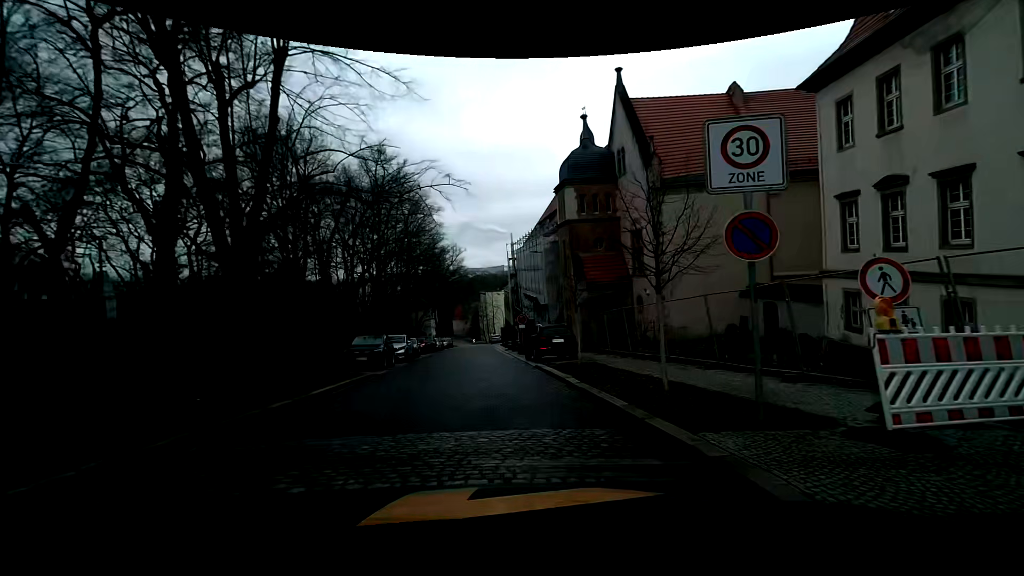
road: residential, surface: asphalt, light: Day
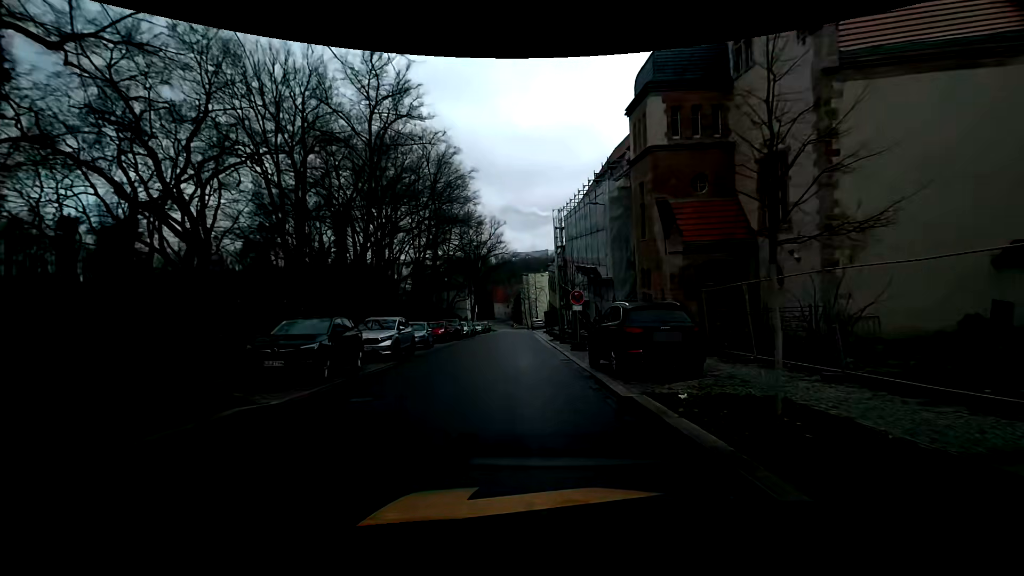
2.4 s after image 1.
(-0.7, +11.2) m; -5°
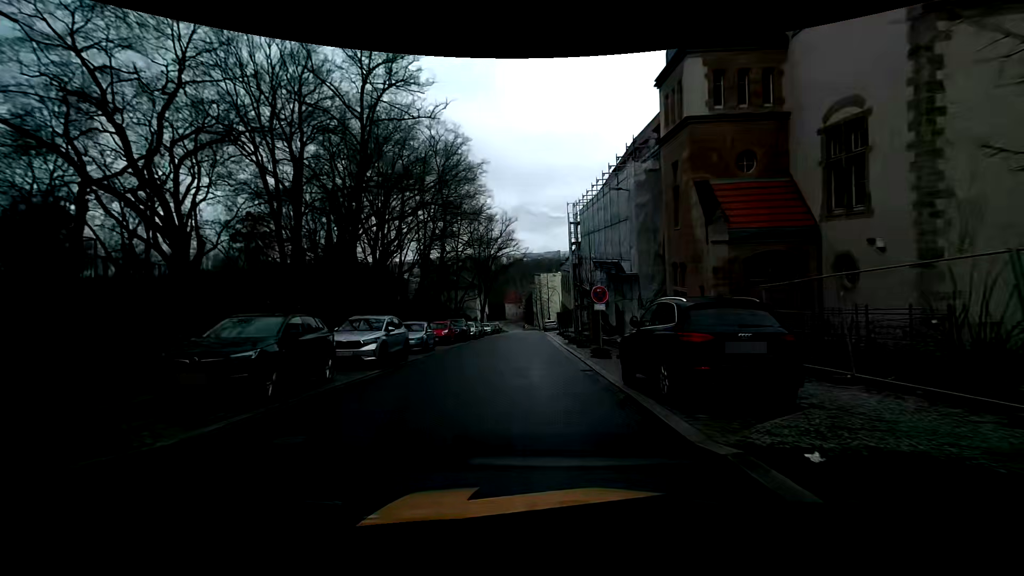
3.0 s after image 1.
(-0.1, +3.2) m; -1°
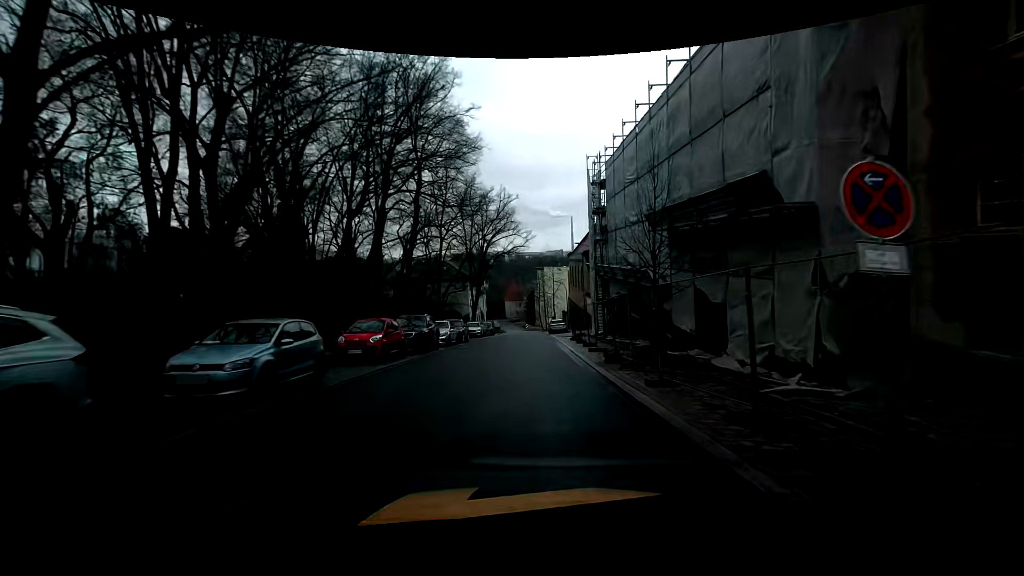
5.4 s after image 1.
(-0.4, +14.0) m; 0°
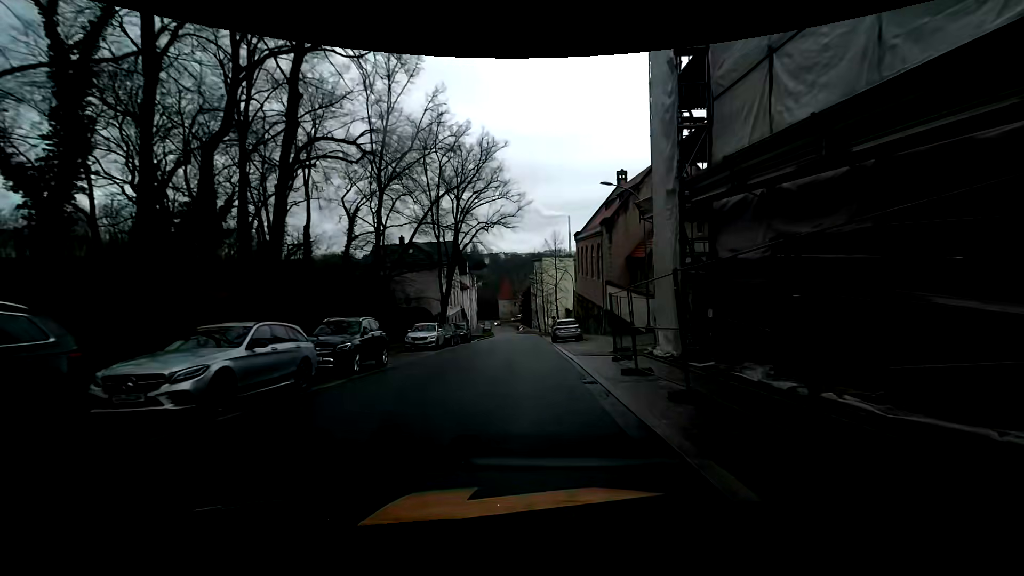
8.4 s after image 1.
(-0.6, +19.8) m; -1°
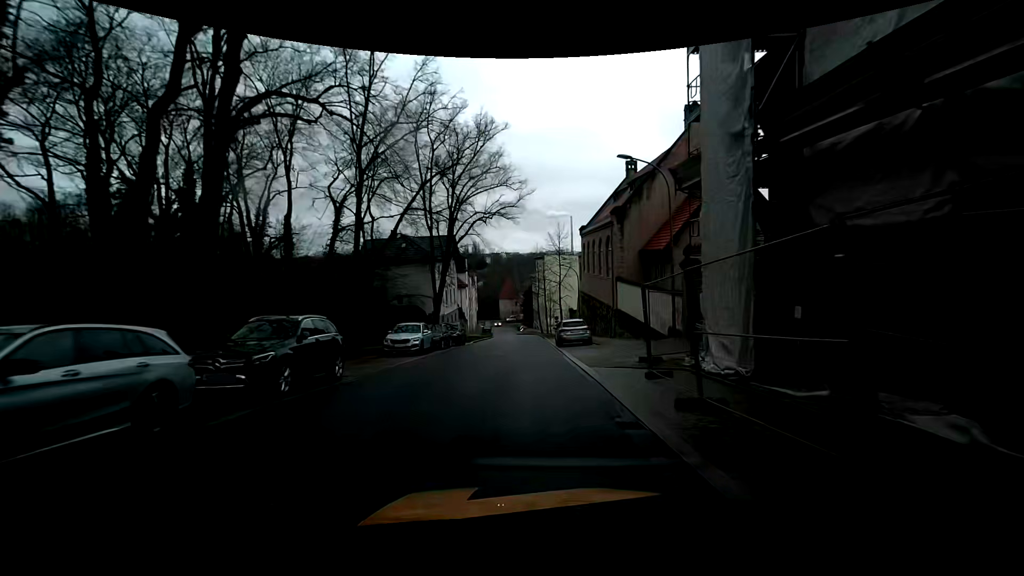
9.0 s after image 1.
(-0.1, +4.2) m; -1°
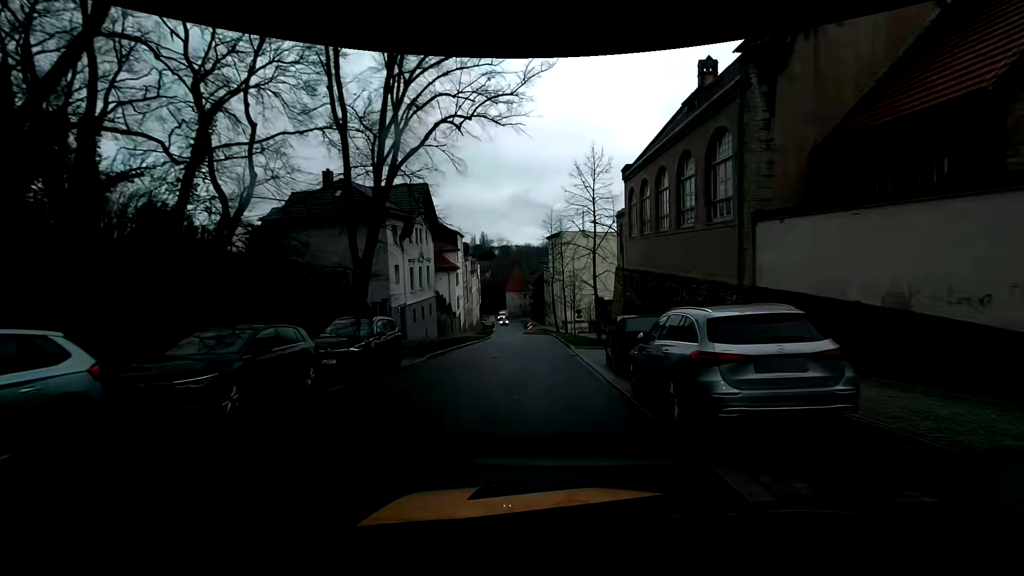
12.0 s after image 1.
(-0.3, +20.9) m; -1°
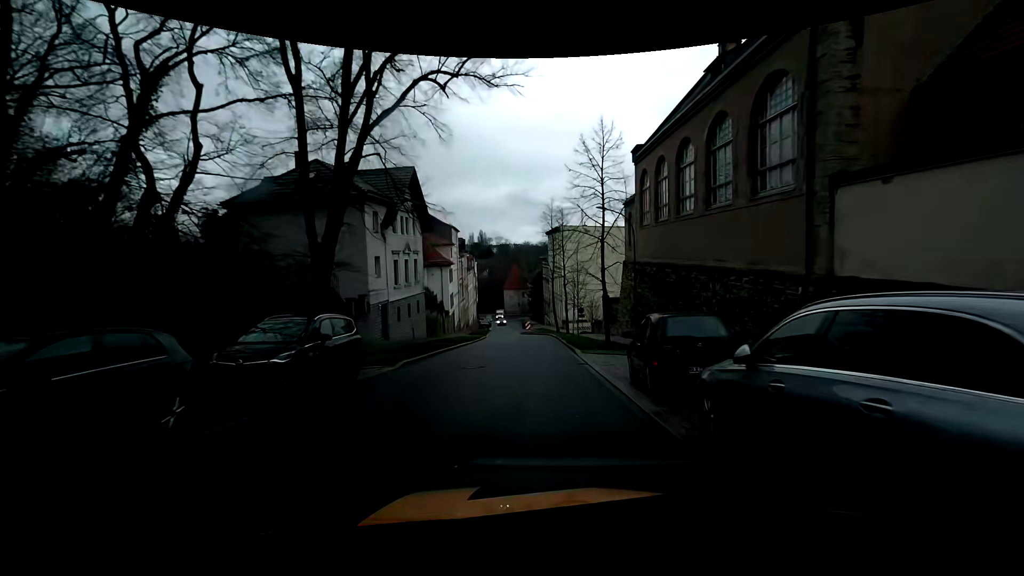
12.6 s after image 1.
(0.0, +3.9) m; -1°
